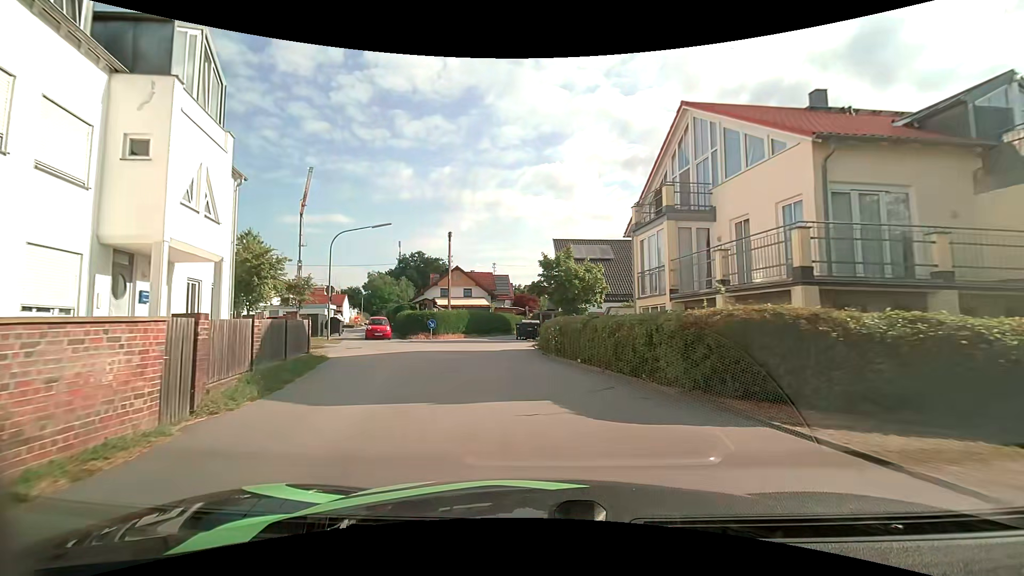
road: unclassified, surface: asphalt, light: Day
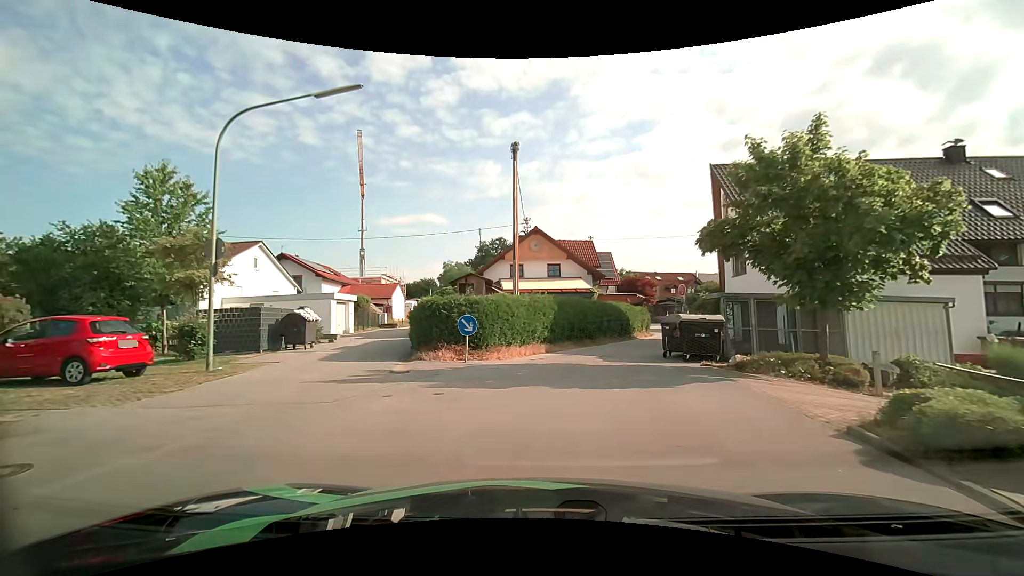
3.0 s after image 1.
(-2.4, +20.2) m; -11°
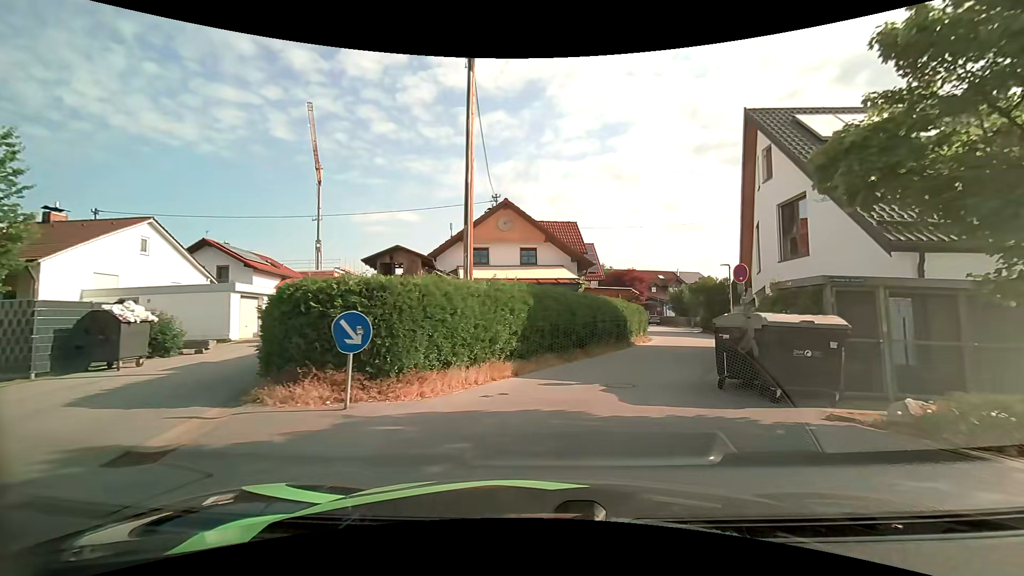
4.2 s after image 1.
(+0.2, +7.4) m; +3°
(+1, +10) (+4, +19) (+7, +29) (+10, +39) (+11, +48) (+12, +58) (+14, +68) (+15, +78) (+14, +88) (+10, +97) m
